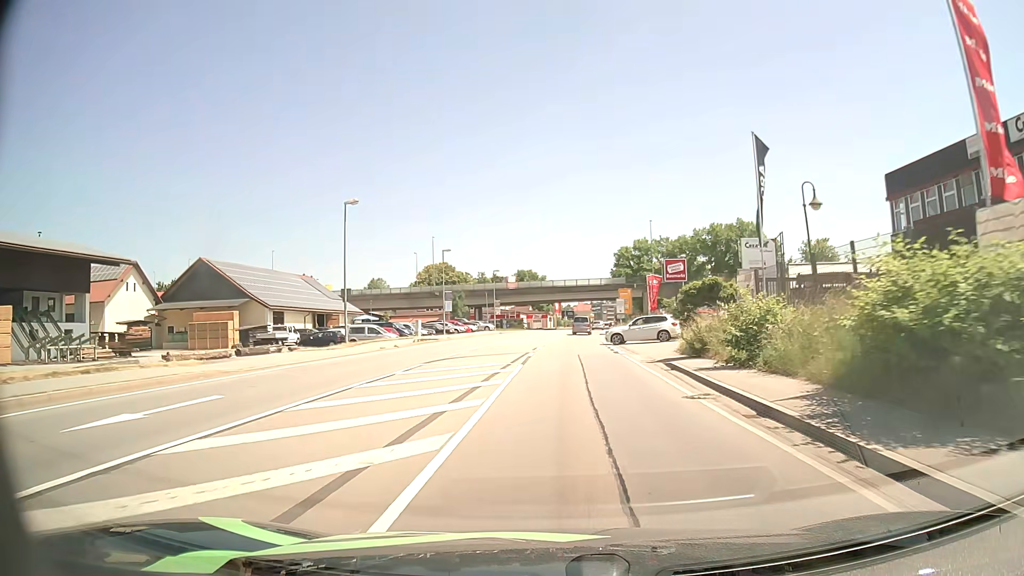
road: primary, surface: asphalt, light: Day
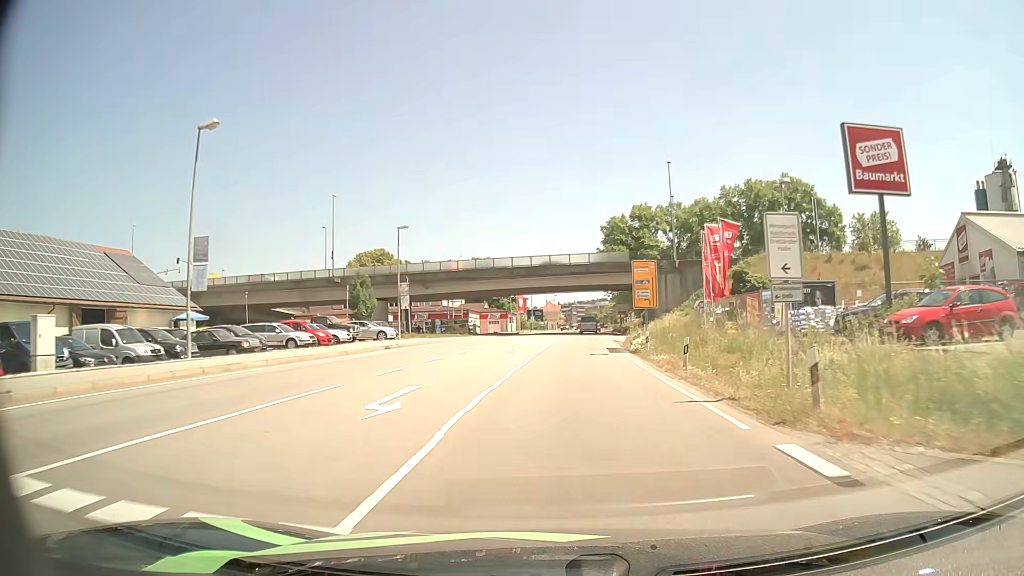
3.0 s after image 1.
(+1.1, +41.9) m; +3°
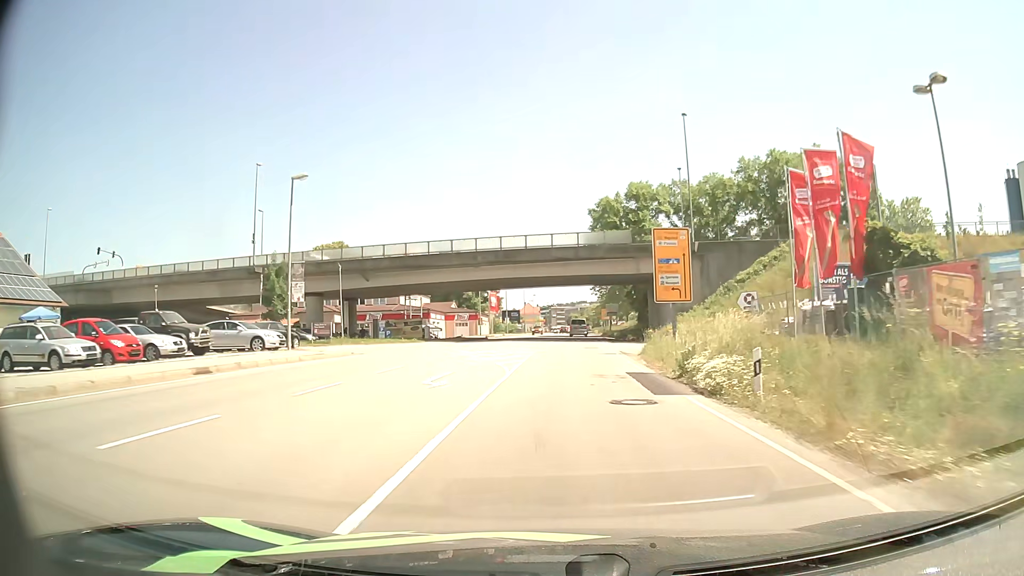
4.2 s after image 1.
(+0.2, +17.4) m; +2°
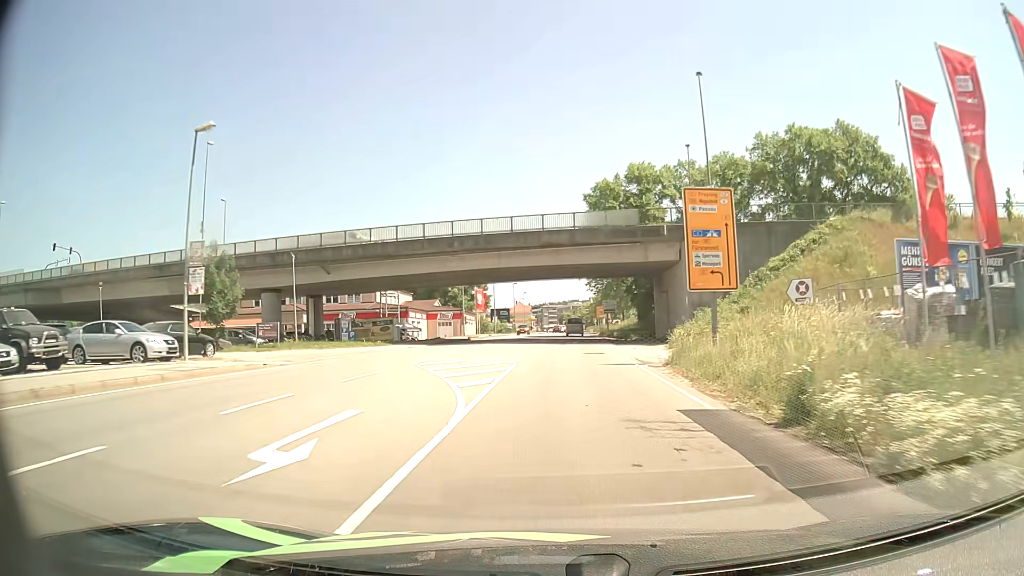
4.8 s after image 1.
(+0.1, +8.8) m; +1°
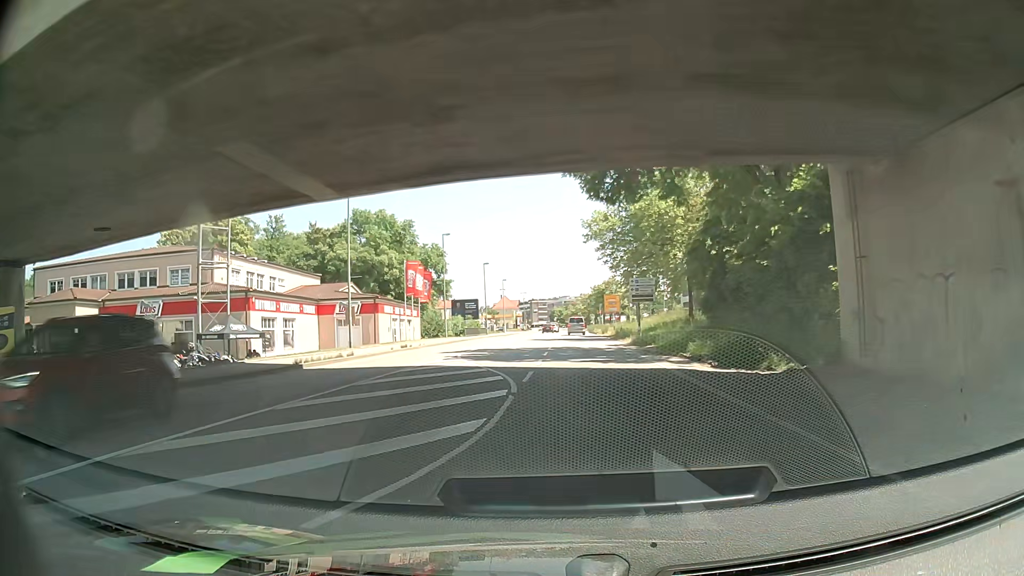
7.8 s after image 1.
(+0.7, +40.9) m; +1°
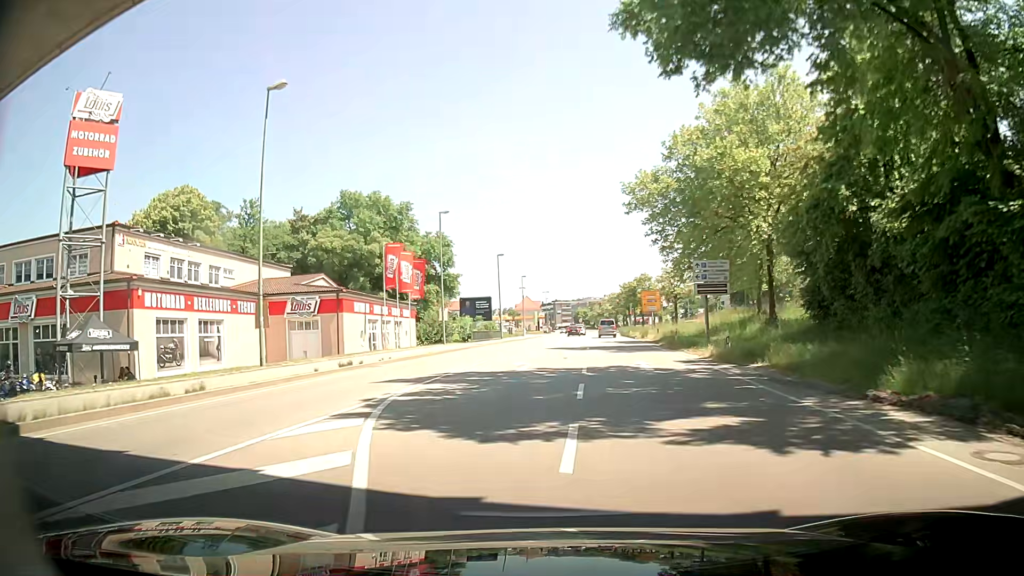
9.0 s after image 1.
(-0.3, +14.7) m; -4°
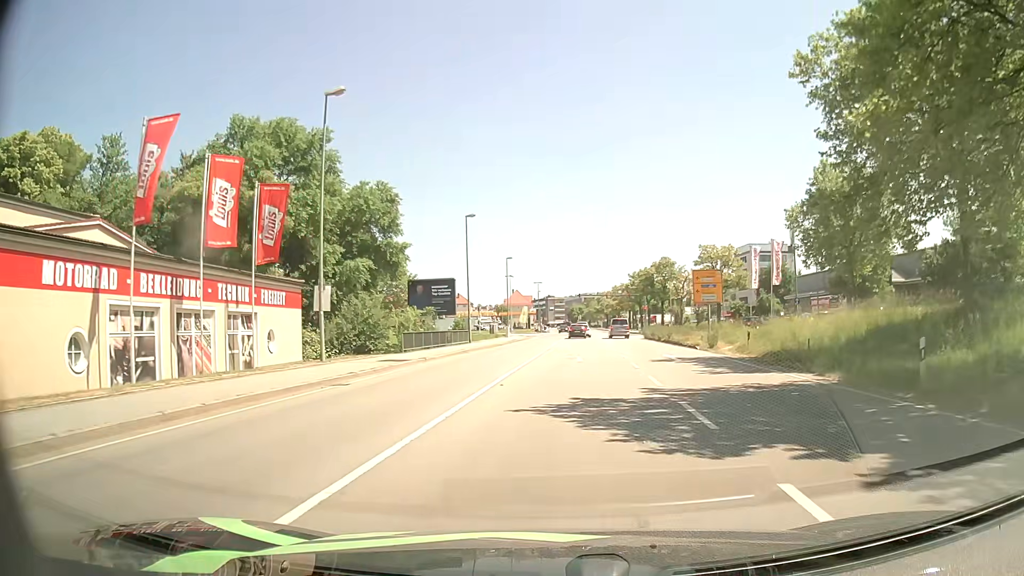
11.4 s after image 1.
(+0.9, +27.5) m; +3°
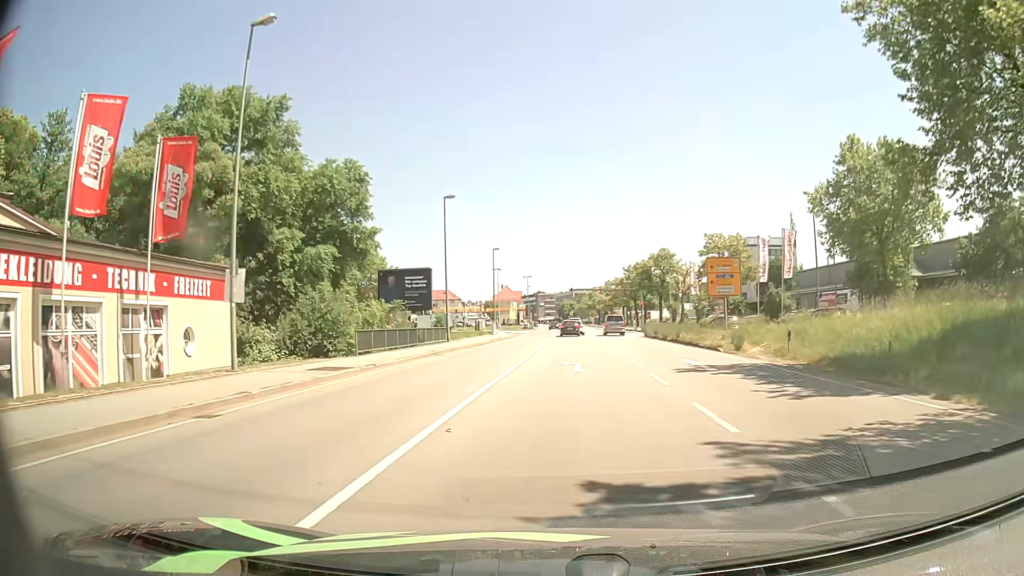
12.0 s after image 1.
(0.0, +6.5) m; +1°
(0, +10) (0, +20) (+1, +30) (+1, +40) (+2, +50) (+2, +60) (+2, +70) (+3, +80) (+3, +90) (+4, +100) m
